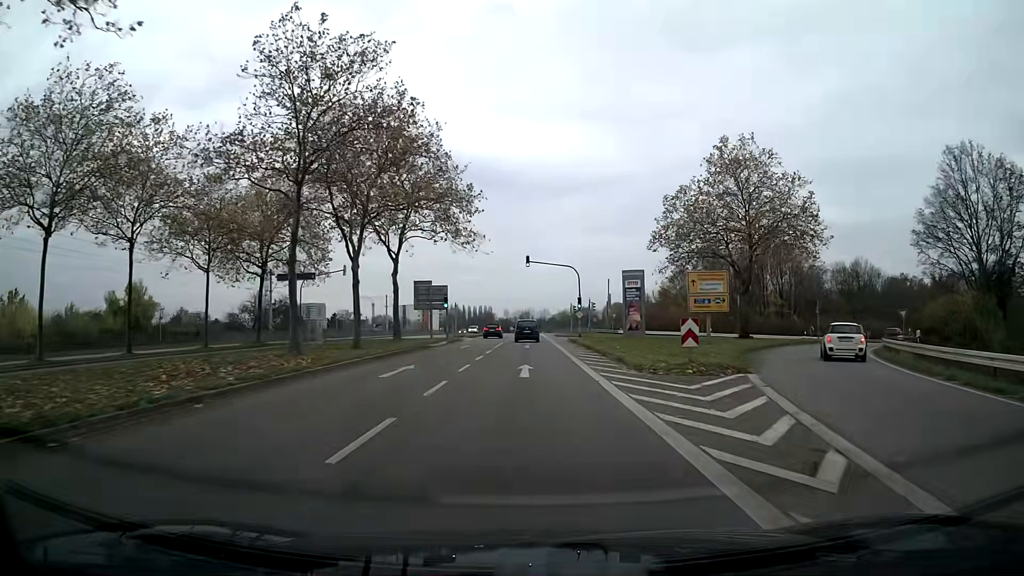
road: secondary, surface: asphalt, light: Day
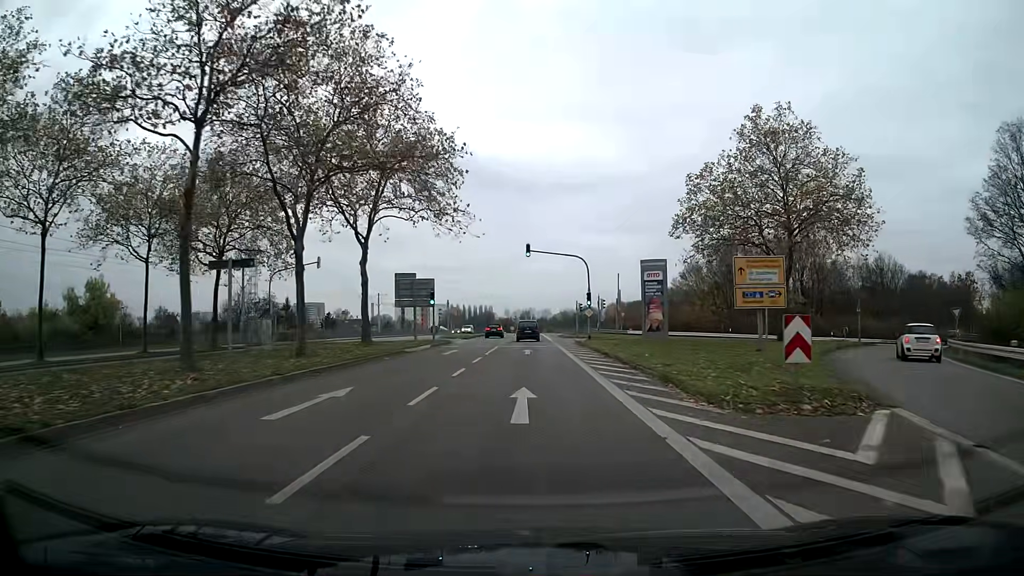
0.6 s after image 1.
(0.0, +7.6) m; 0°
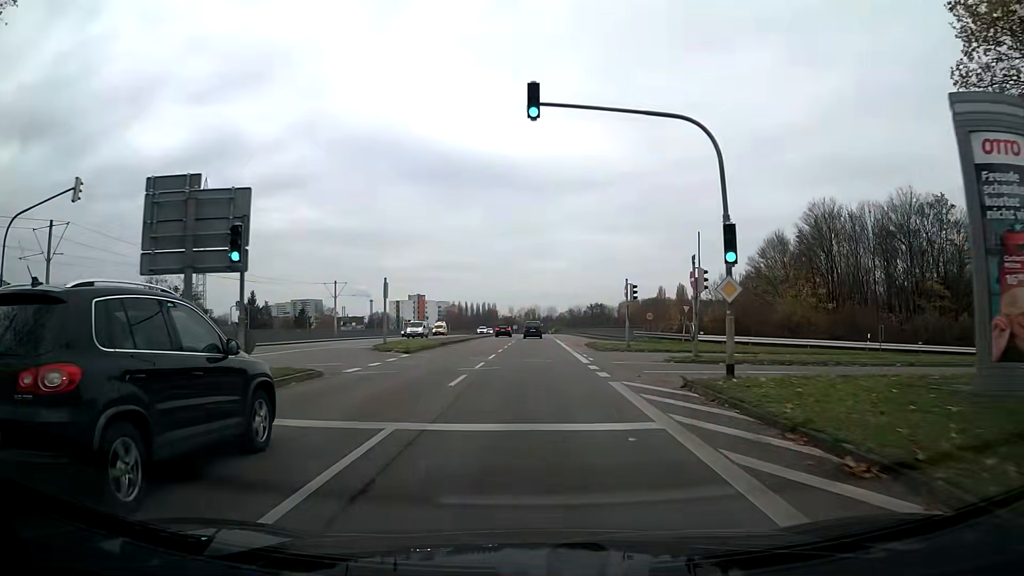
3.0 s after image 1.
(-0.1, +30.6) m; -1°
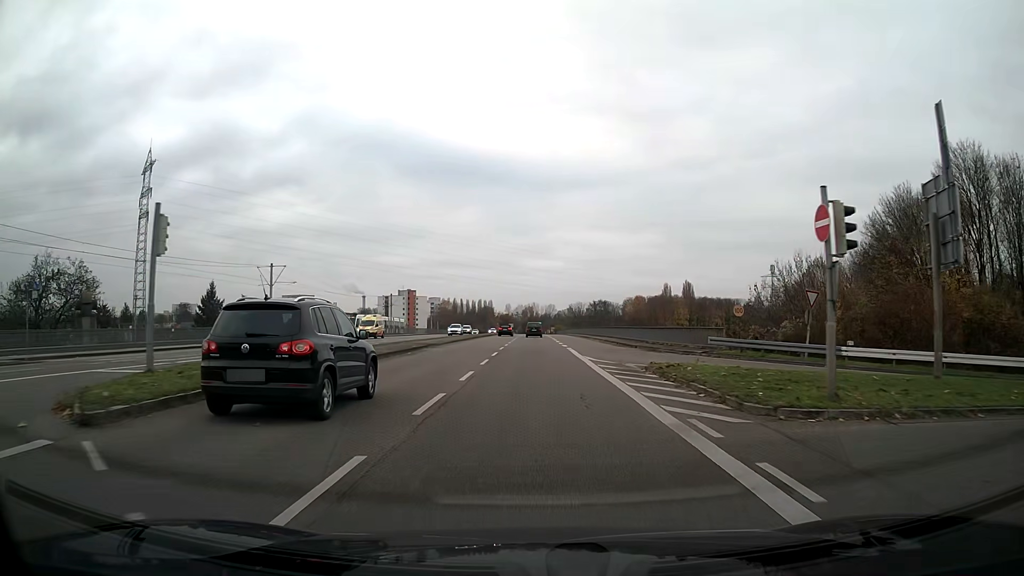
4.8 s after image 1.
(0.0, +23.1) m; 0°
